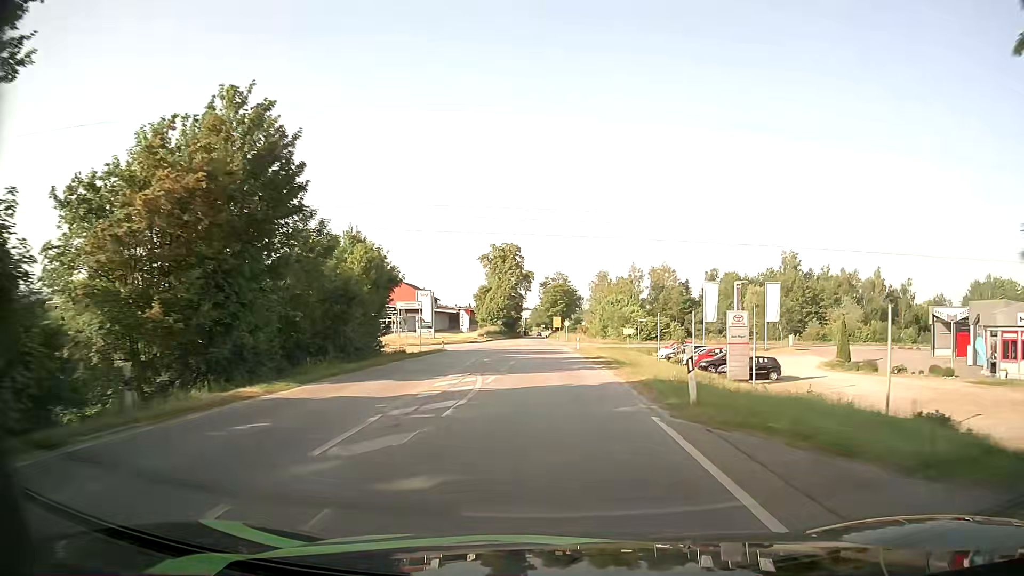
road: secondary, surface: asphalt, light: Day
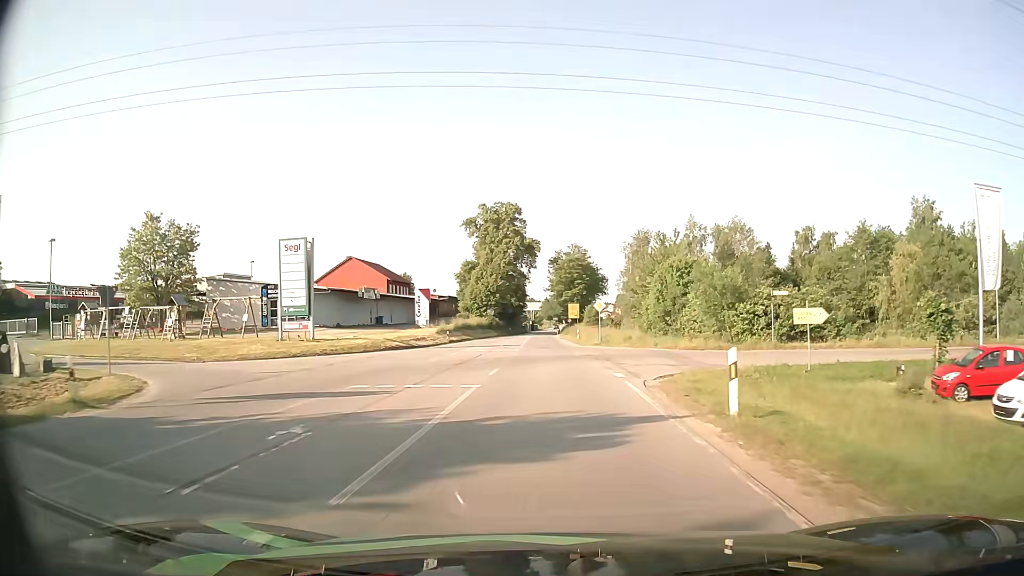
(+0.3, +47.6) m; -1°
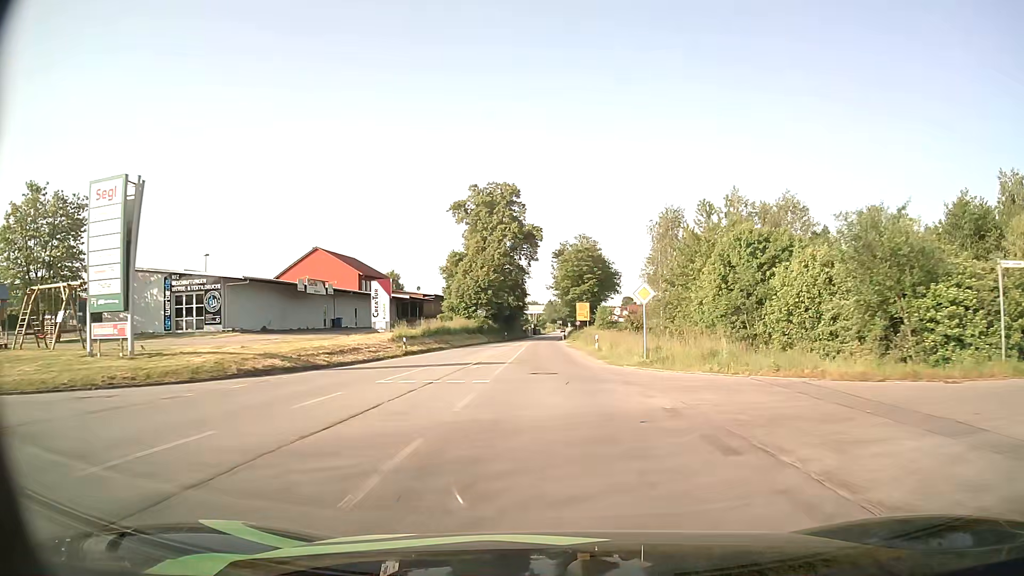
(0.0, +19.4) m; 0°
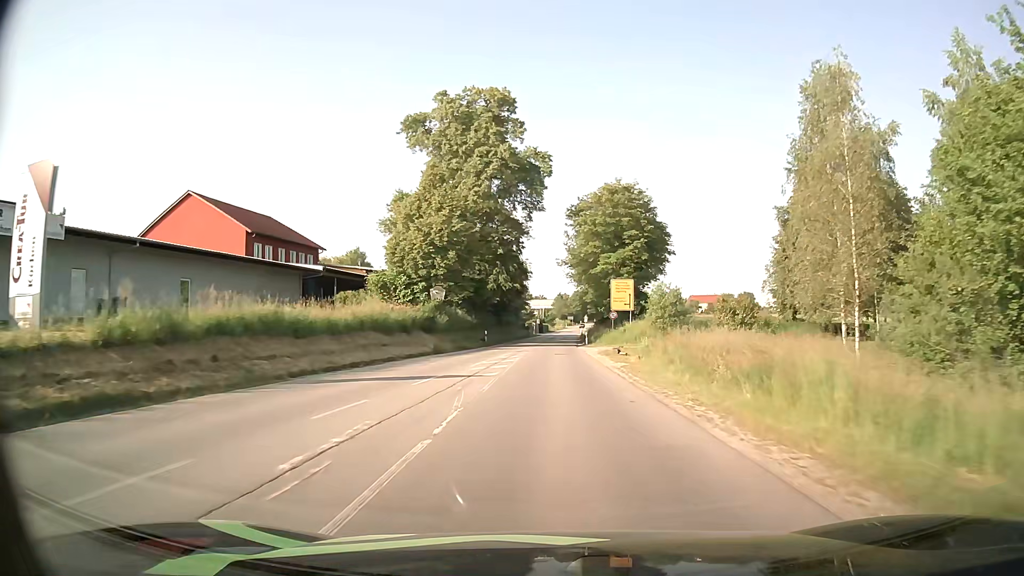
(-0.6, +39.7) m; -1°
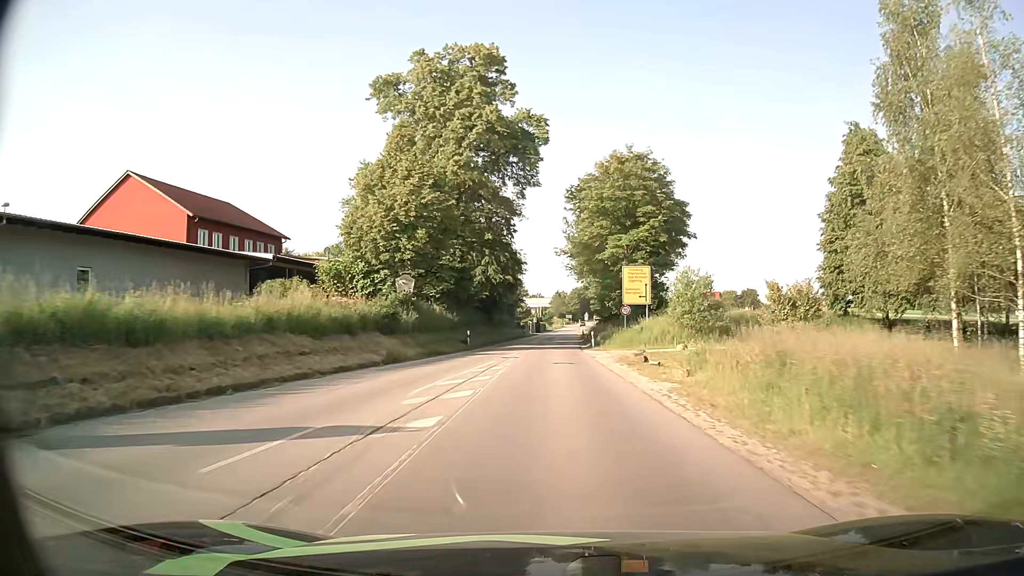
(0.0, +9.9) m; 0°
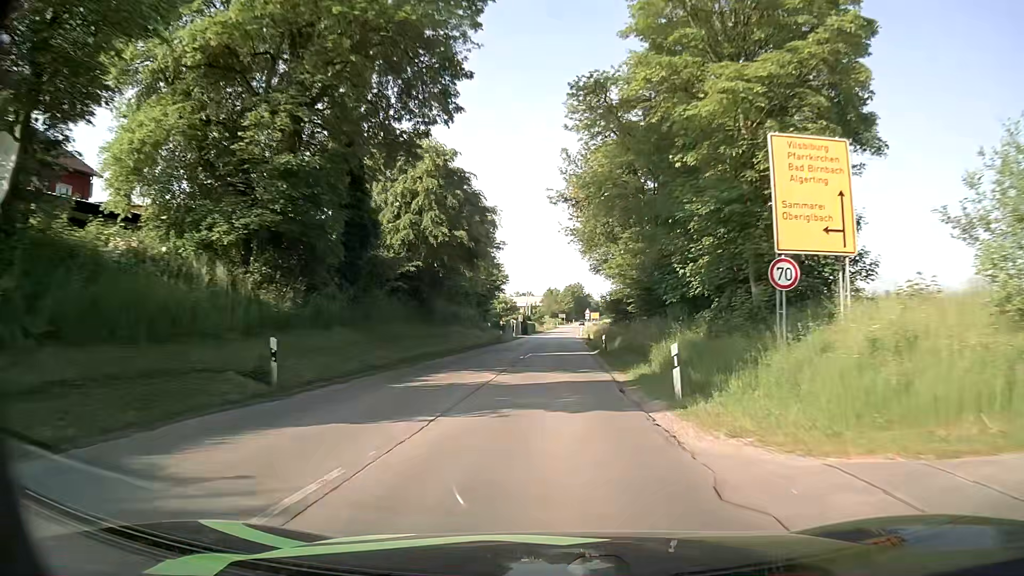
(+0.2, +29.5) m; +1°
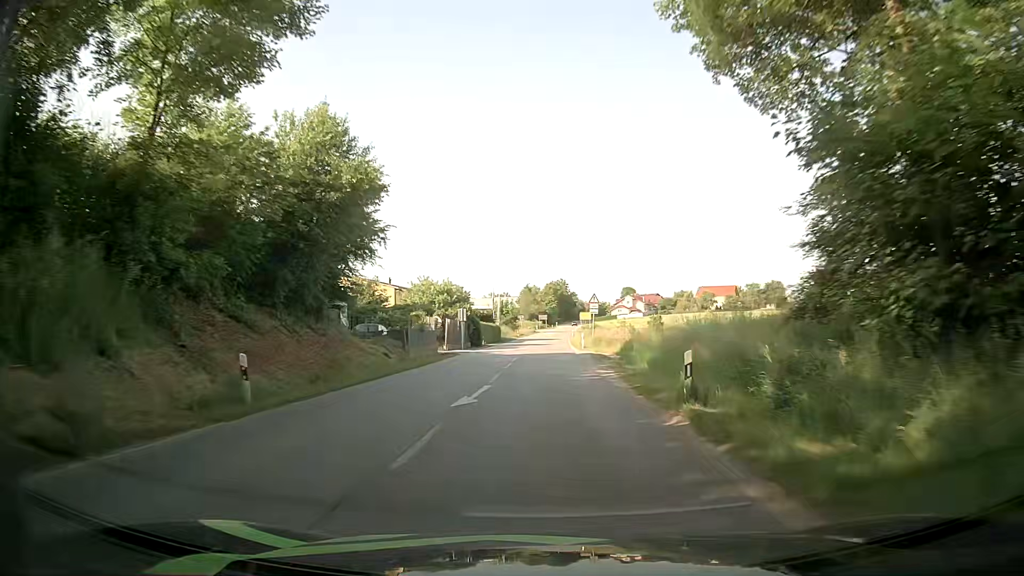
(+0.8, +48.2) m; +2°
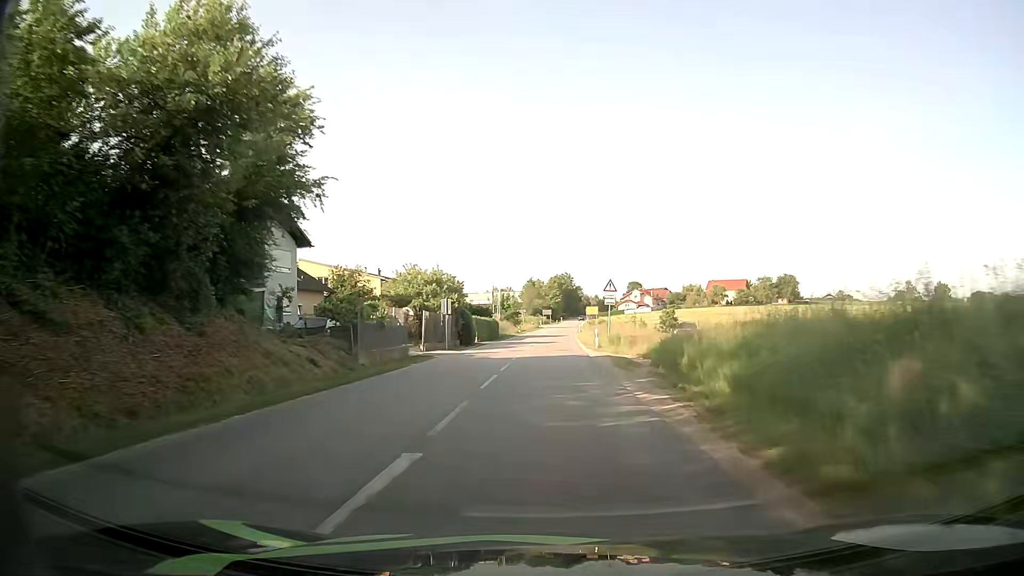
(-0.1, +9.7) m; -1°
(0, +10) (0, +20) (0, +30) (0, +40) (0, +50) (0, +60) (0, +70) (+1, +80) (+1, +90) (+1, +100) m
